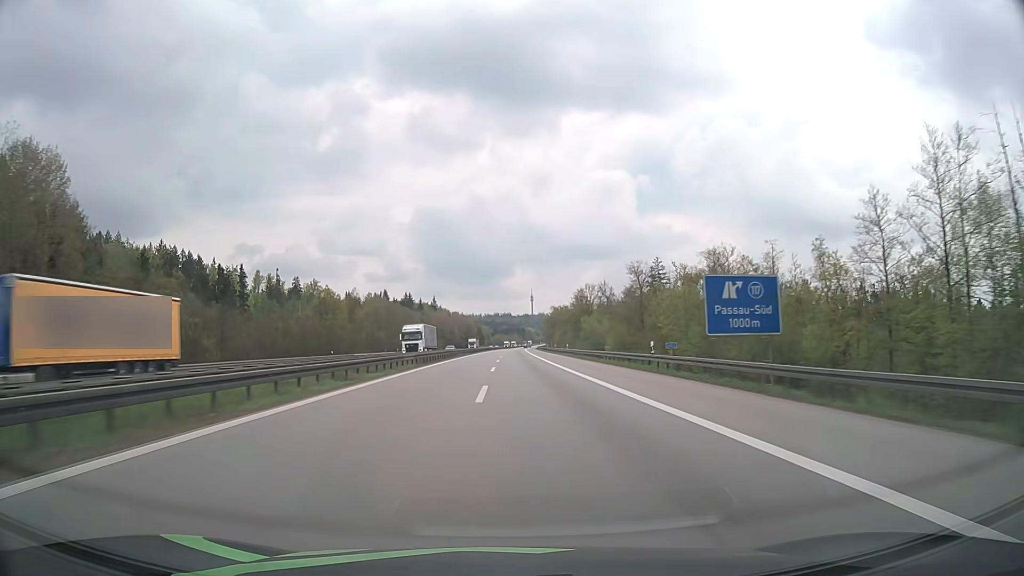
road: motorway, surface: asphalt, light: Day
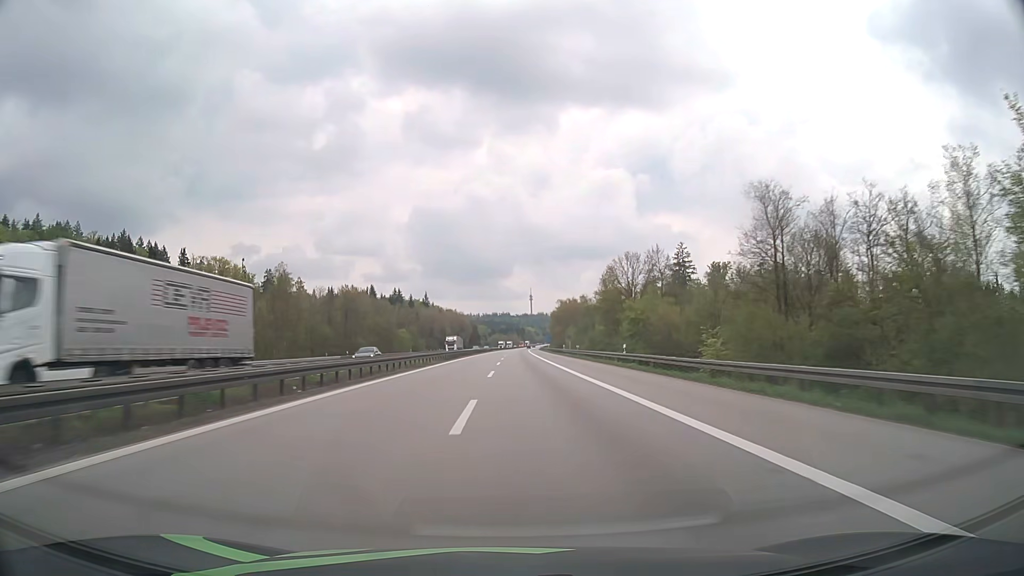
(0.0, +41.3) m; 0°
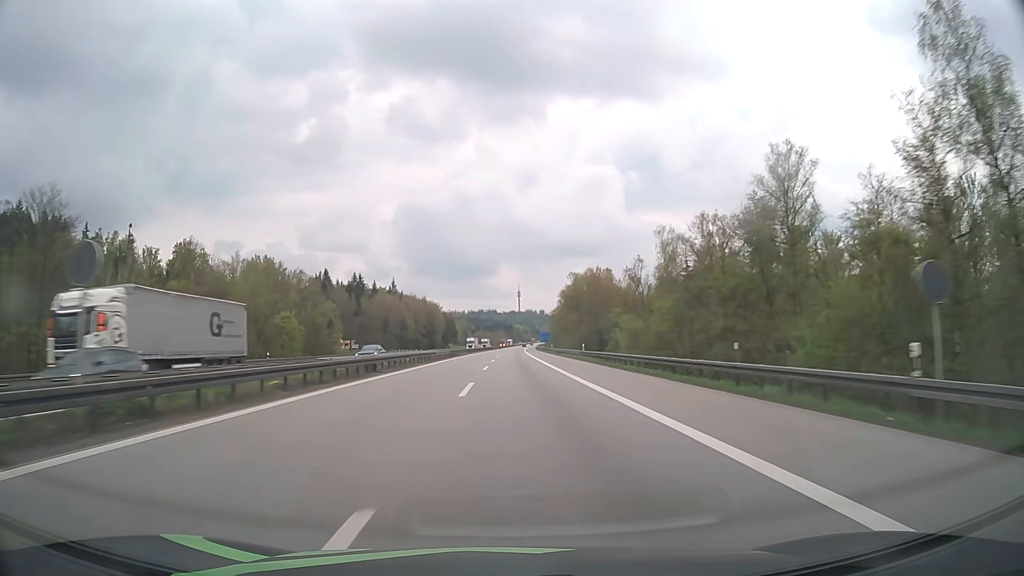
(+0.8, +82.7) m; +1°
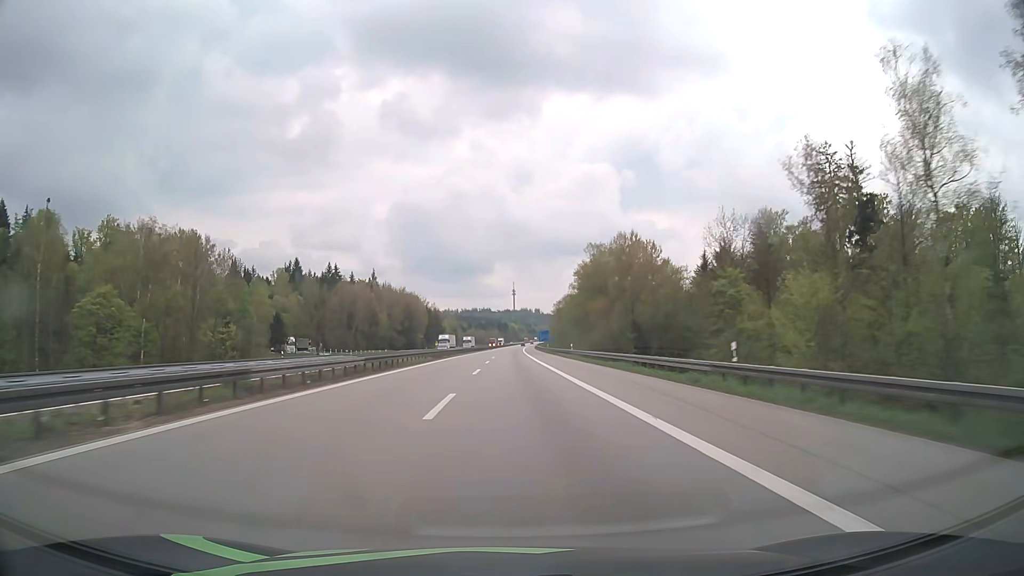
(+0.1, +41.4) m; 0°
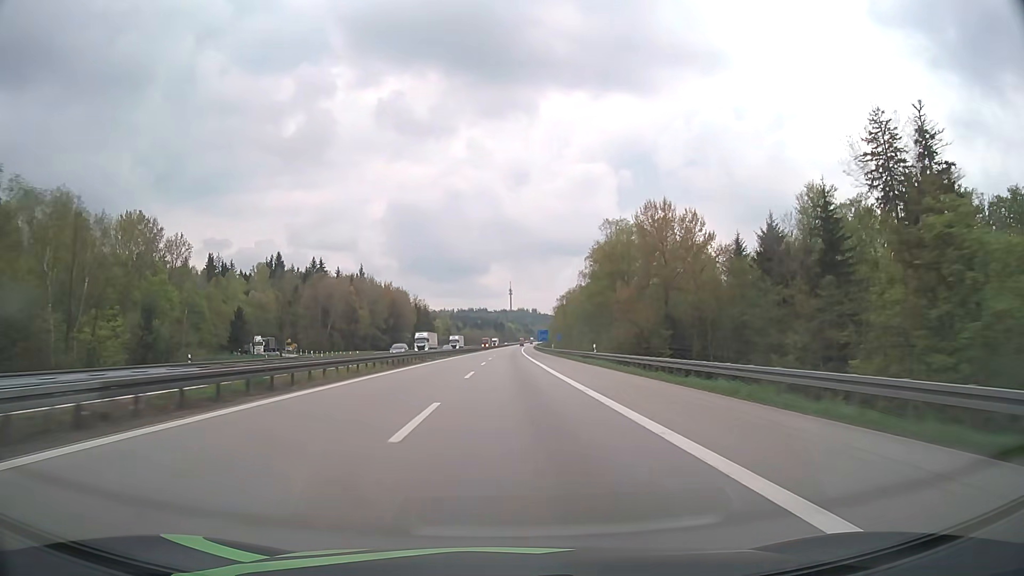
(+0.1, +20.7) m; 0°
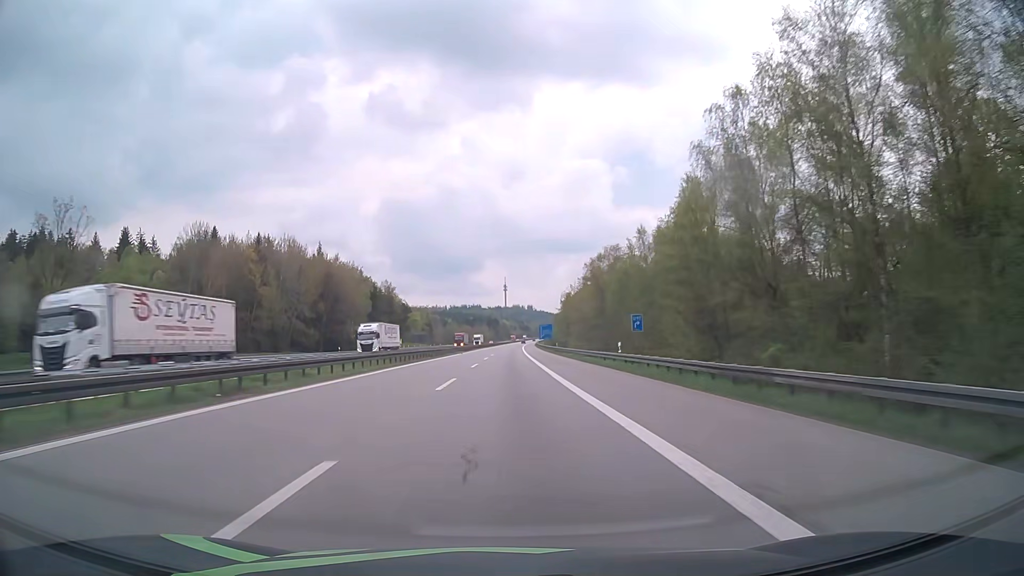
(+0.4, +62.0) m; 0°
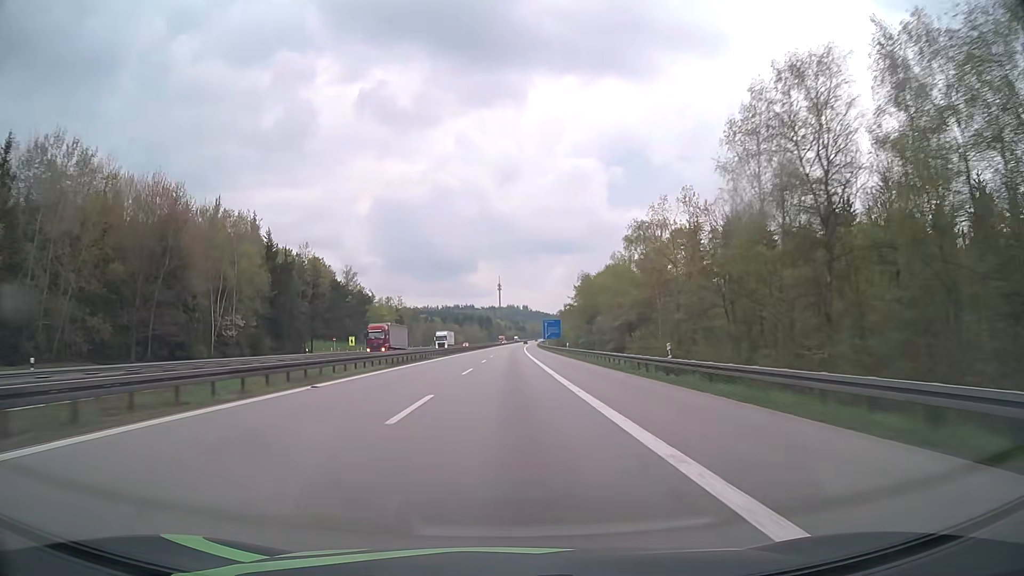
(+0.2, +62.0) m; 0°
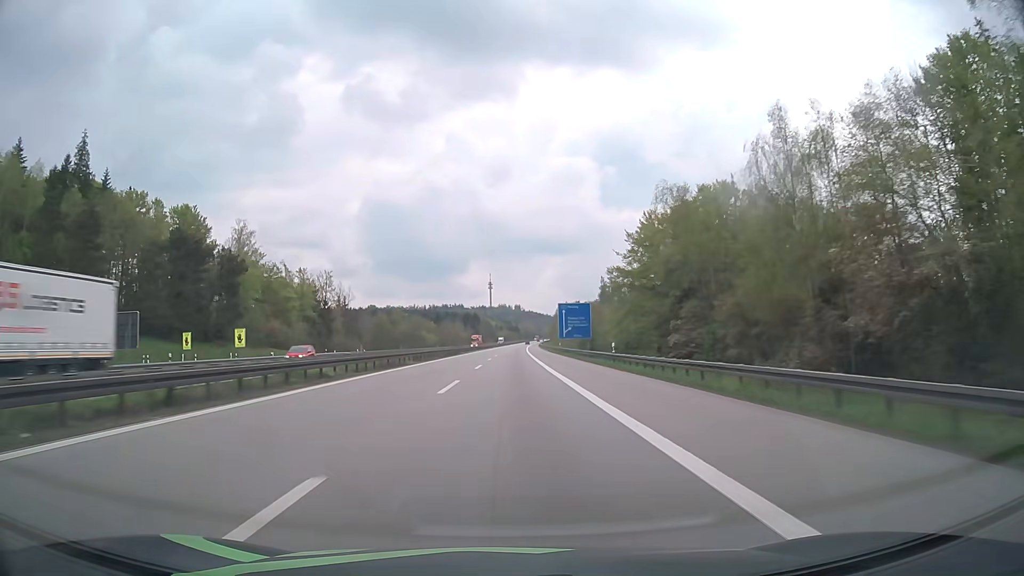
(+0.6, +82.7) m; +1°
(0, +10) (0, +20) (0, +30) (0, +40) (0, +50) (0, +60) (0, +70) (+1, +80) (+1, +90) (+1, +100) m
